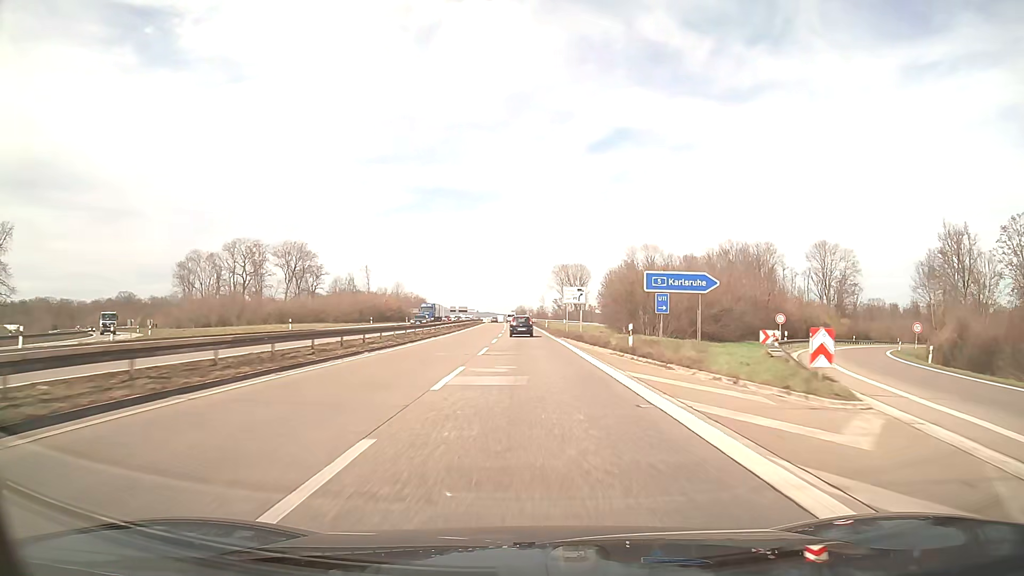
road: trunk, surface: asphalt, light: Day
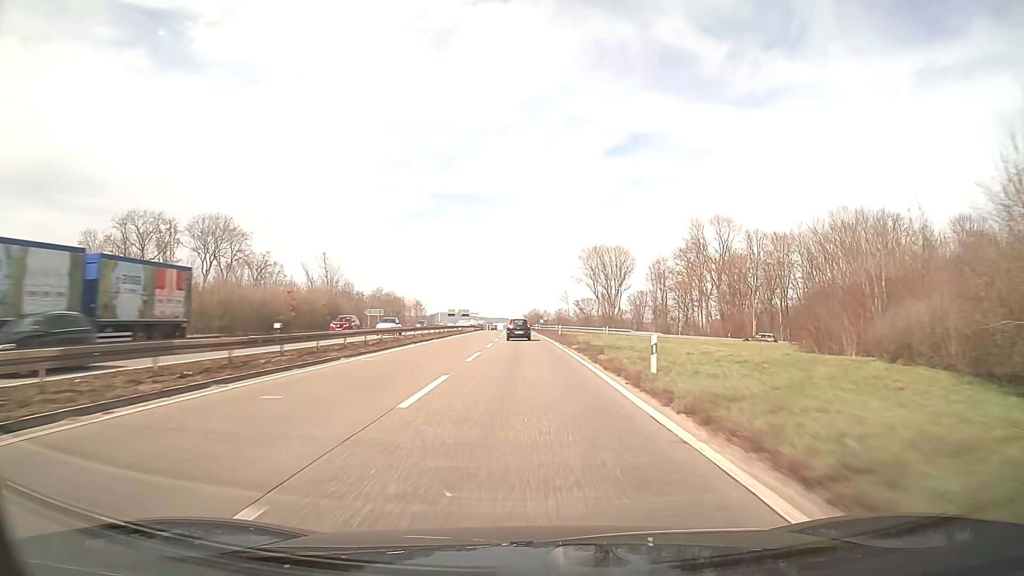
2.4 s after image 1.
(-0.6, +63.2) m; -1°
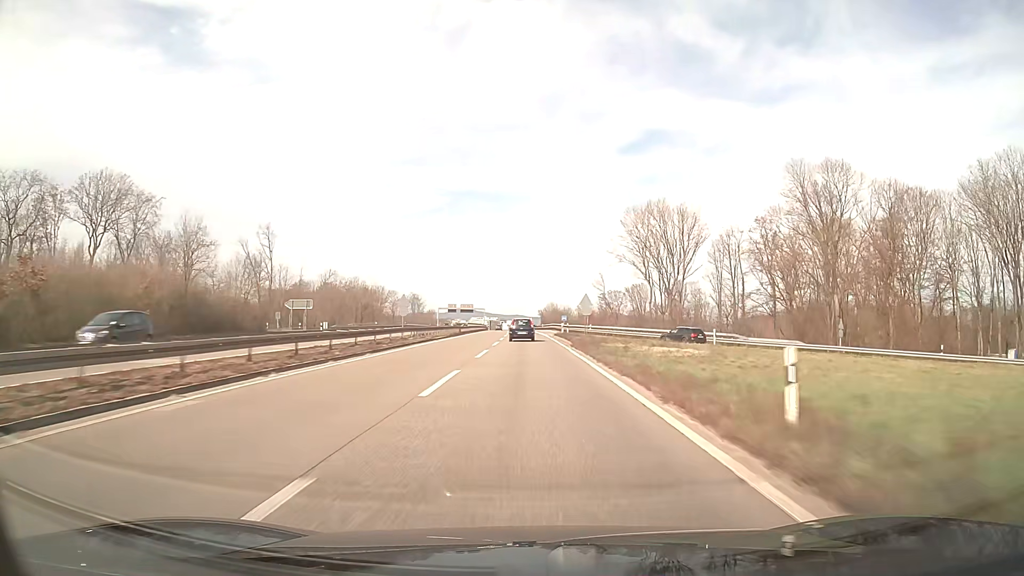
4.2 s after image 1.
(-0.4, +47.2) m; -1°
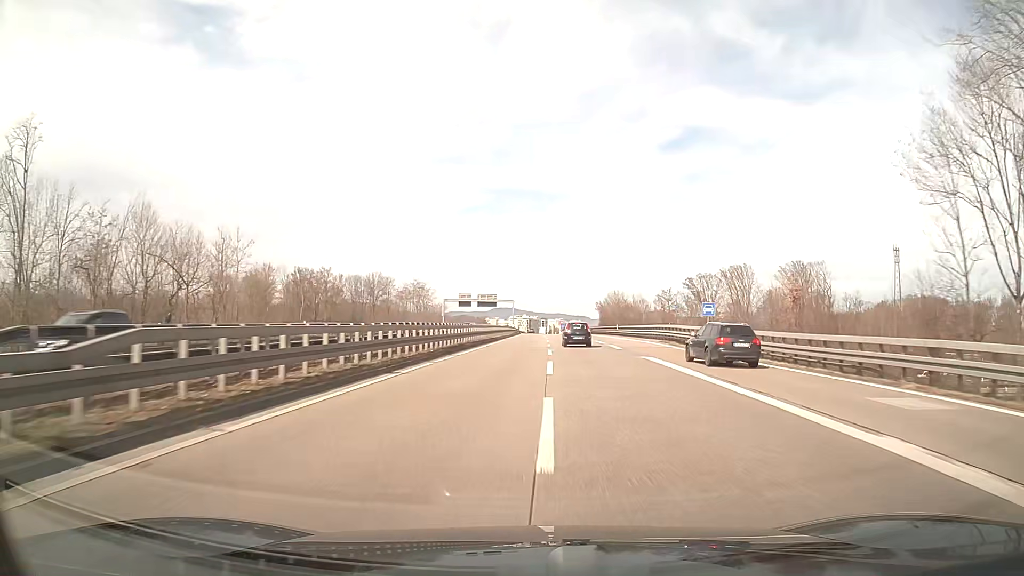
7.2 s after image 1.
(-2.5, +78.4) m; -4°
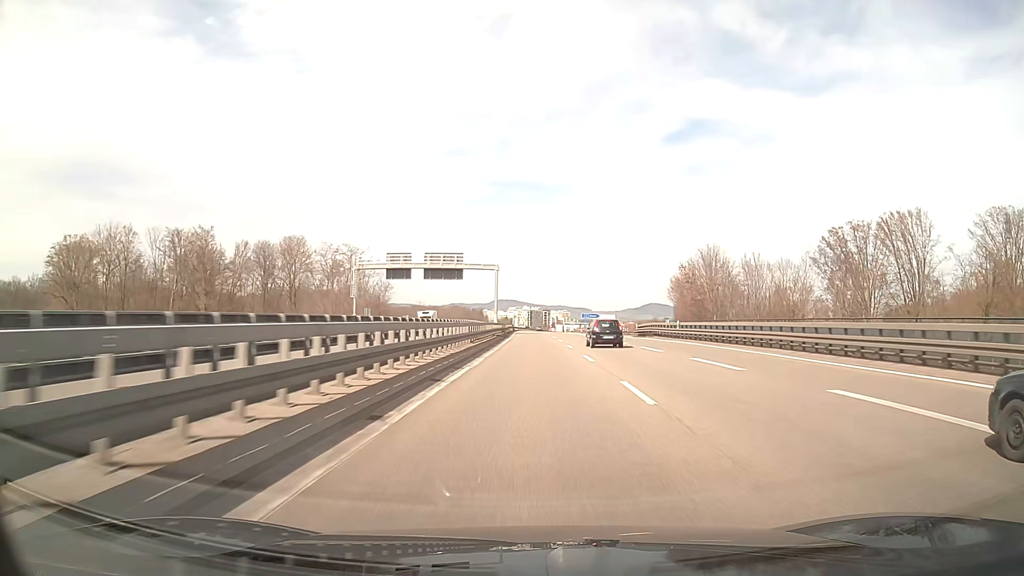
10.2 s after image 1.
(0.0, +79.5) m; 0°
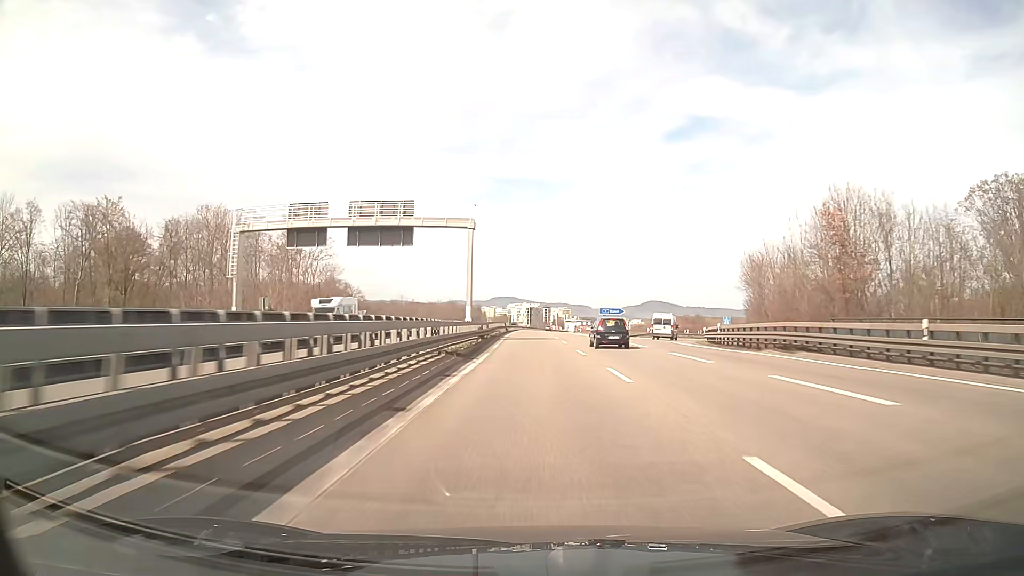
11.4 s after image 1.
(0.0, +32.4) m; 0°
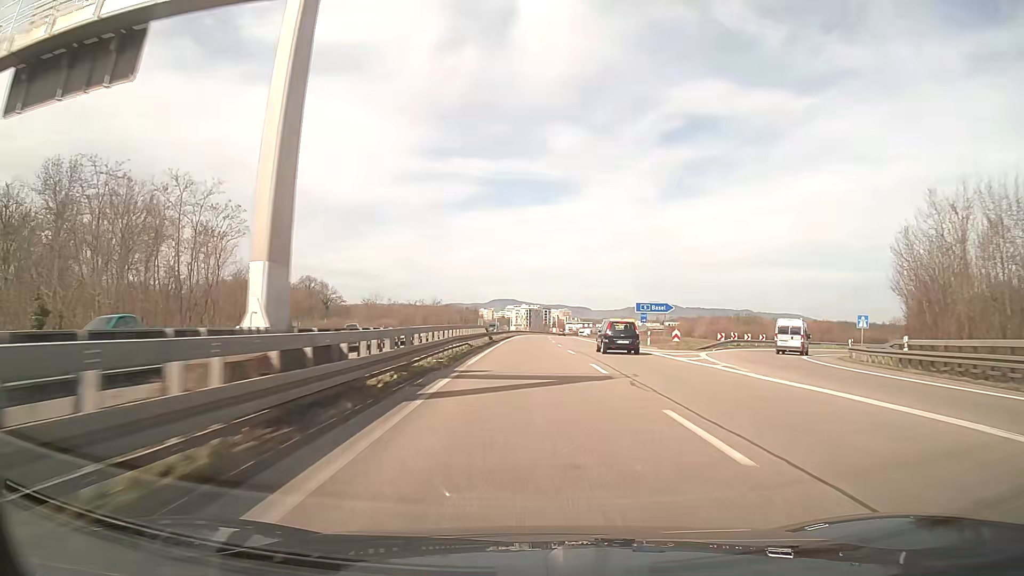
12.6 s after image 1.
(0.0, +32.4) m; 0°
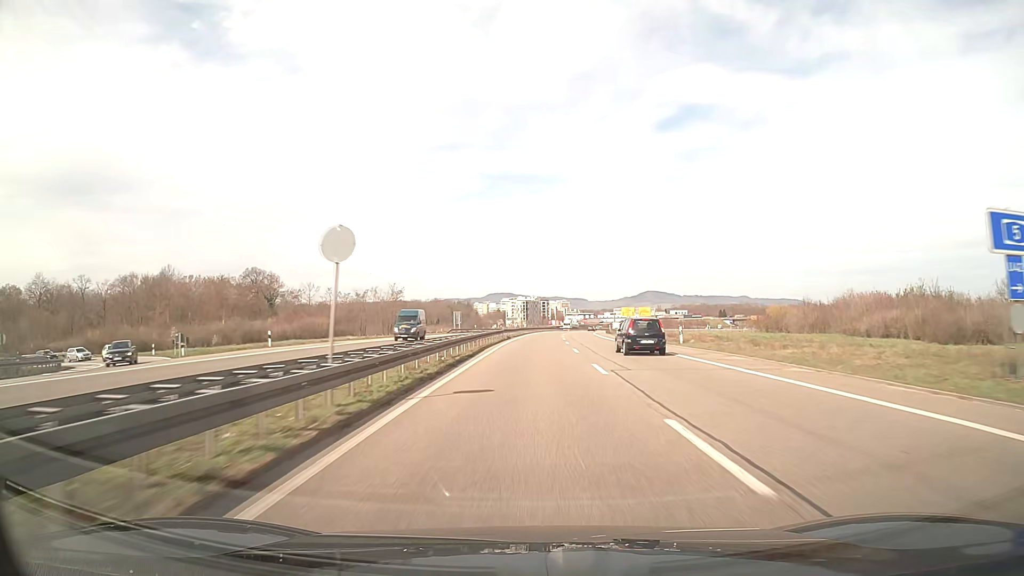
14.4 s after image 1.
(-0.1, +48.8) m; 0°
(0, +10) (0, +20) (0, +30) (0, +40) (+1, +50) (+1, +60) (+2, +70) (+2, +80) (+3, +90) (+4, +100) m
